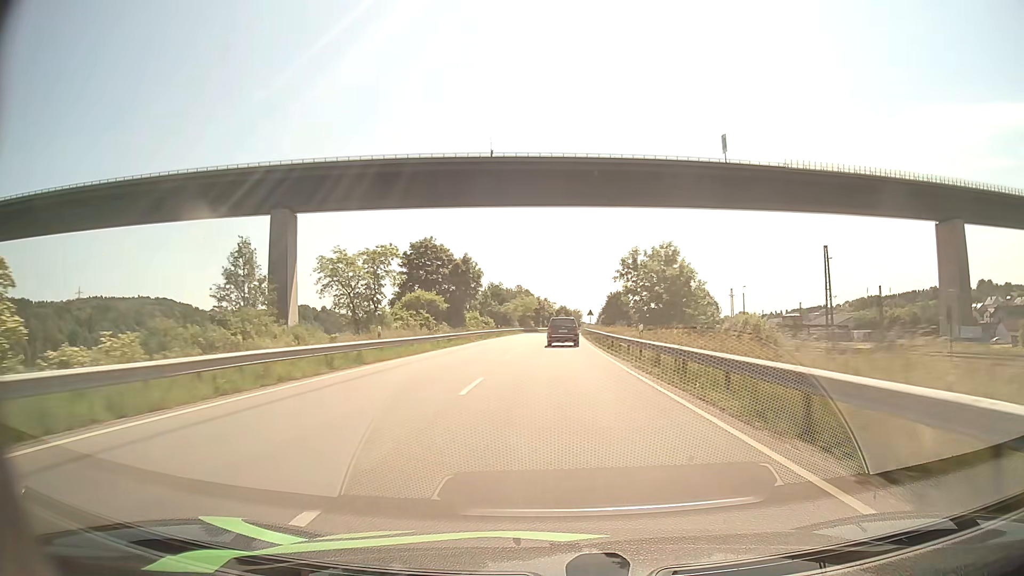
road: primary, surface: asphalt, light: Day
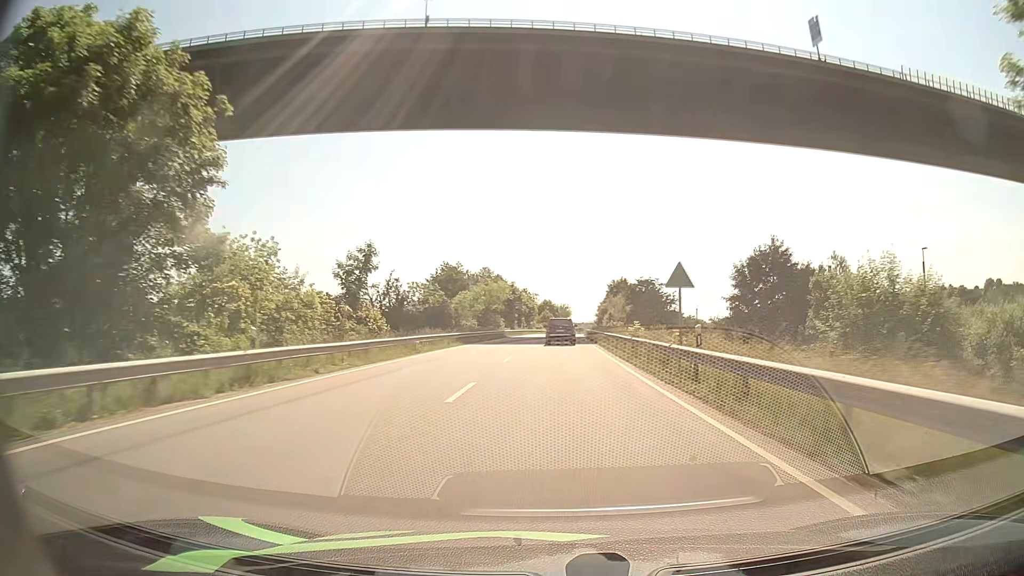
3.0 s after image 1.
(+0.7, +61.5) m; +1°
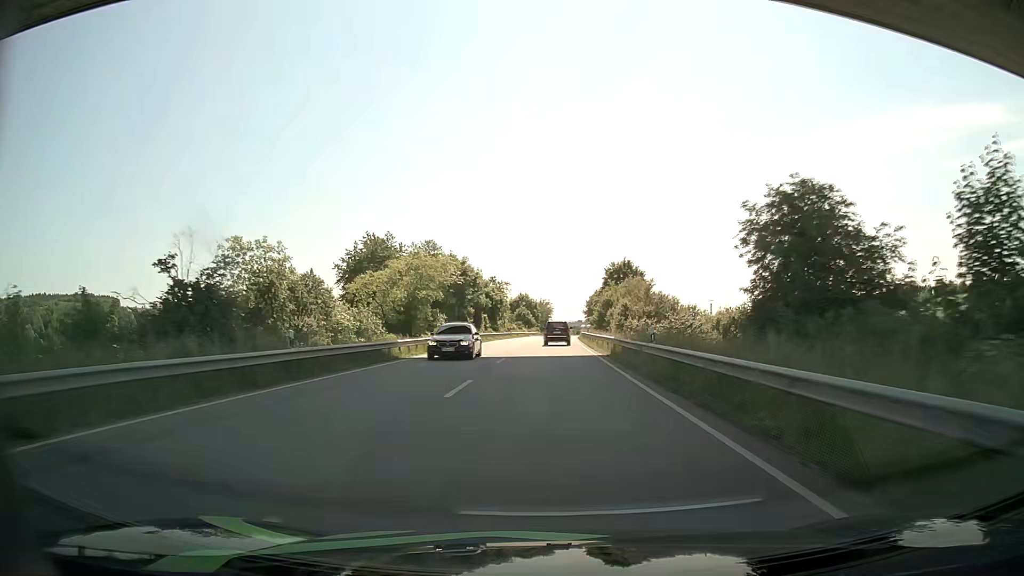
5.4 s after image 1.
(+0.7, +47.0) m; +2°
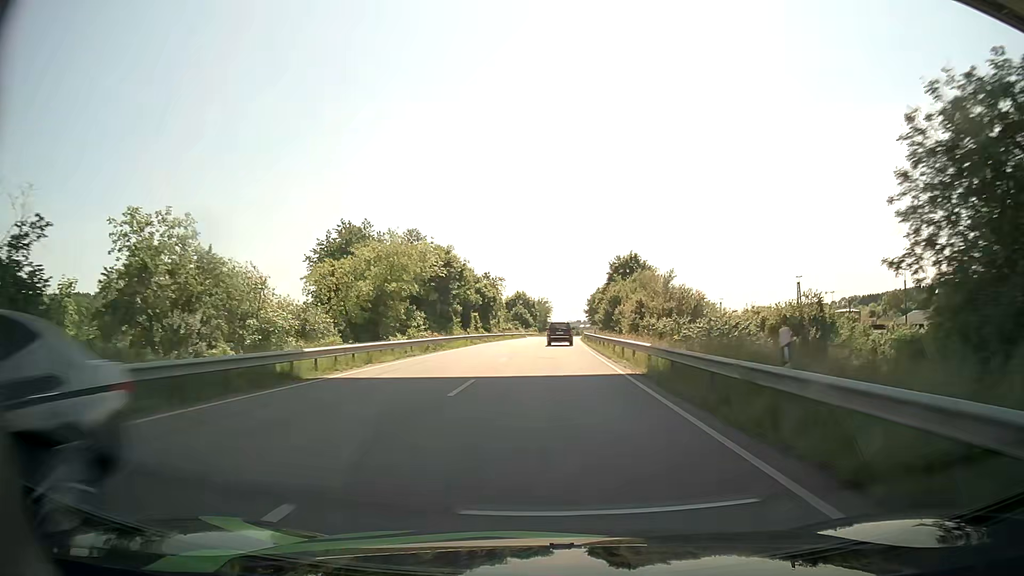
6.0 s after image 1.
(0.0, +11.7) m; 0°
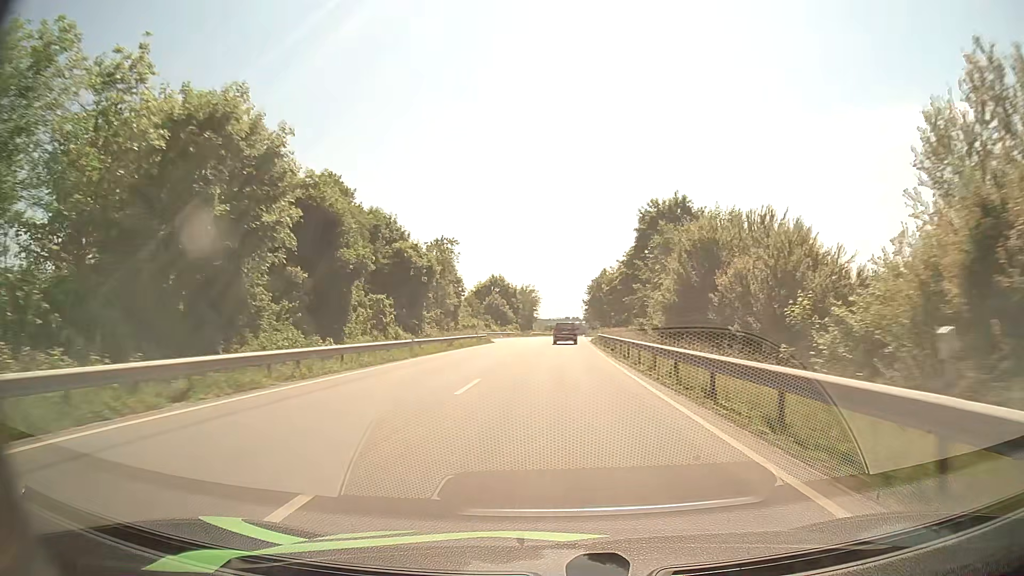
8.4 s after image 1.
(+0.2, +48.2) m; +1°
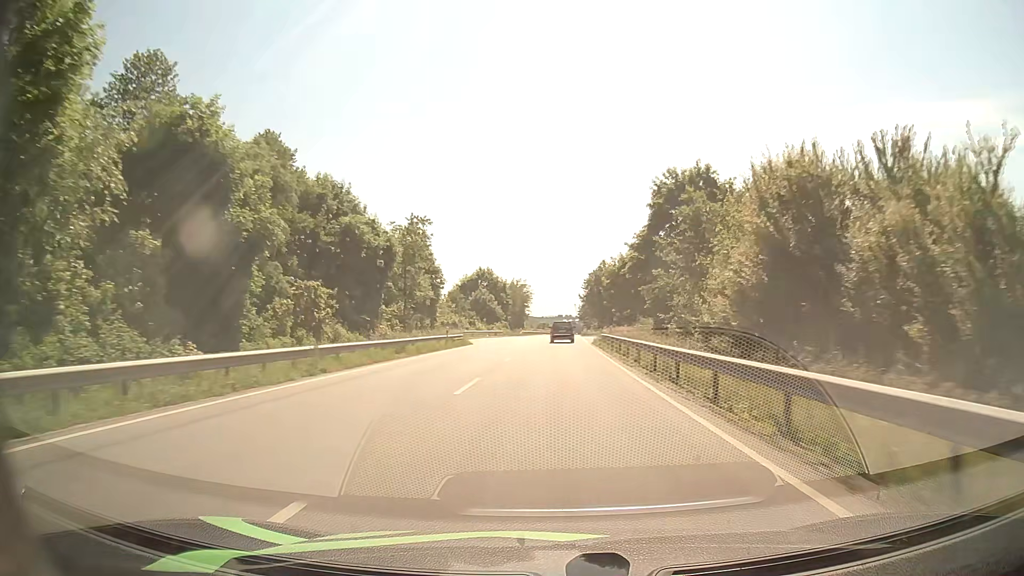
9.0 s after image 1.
(0.0, +12.3) m; 0°
(0, +10) (0, +20) (0, +30) (+1, +40) (+1, +50) (+1, +60) (+2, +70) (+2, +80) (+2, +90) (+3, +100) m
